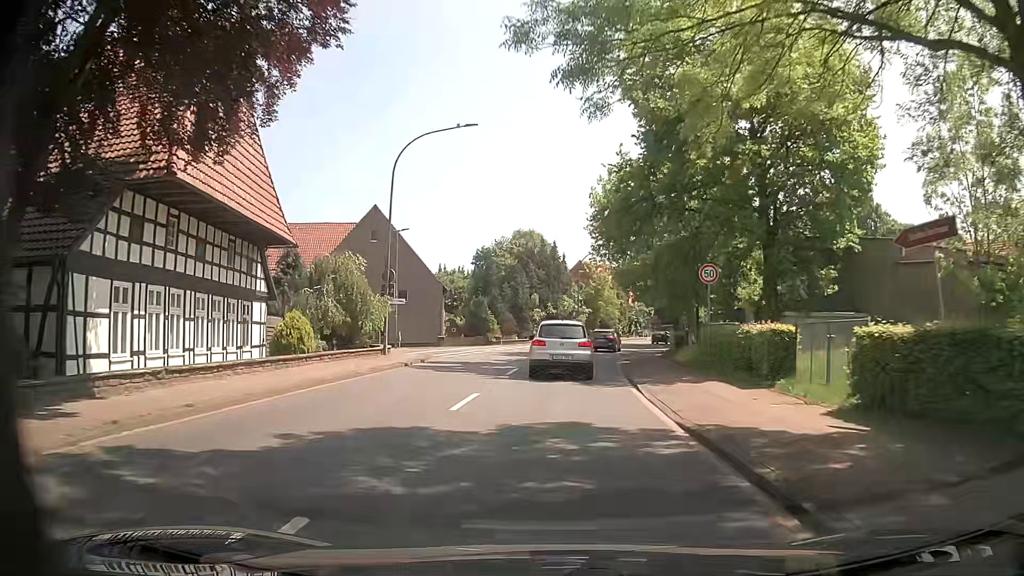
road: primary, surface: asphalt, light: Day
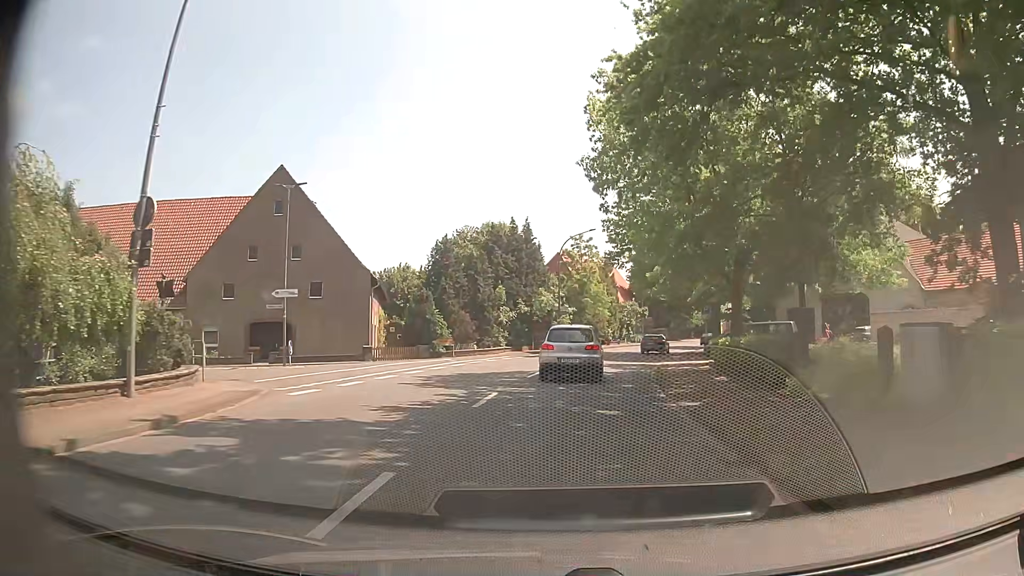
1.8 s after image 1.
(+0.2, +17.0) m; +2°
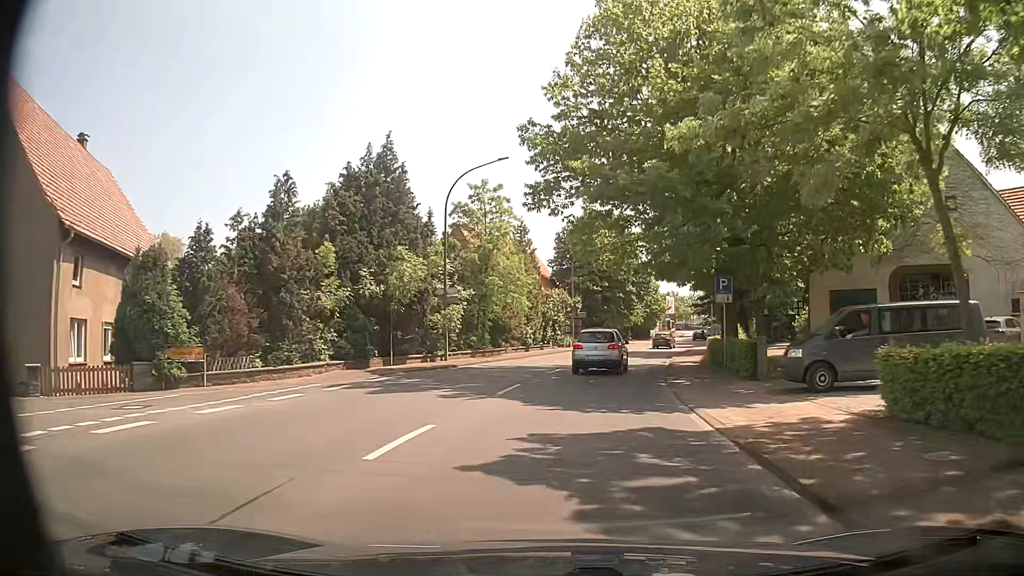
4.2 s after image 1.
(+1.6, +23.3) m; +8°
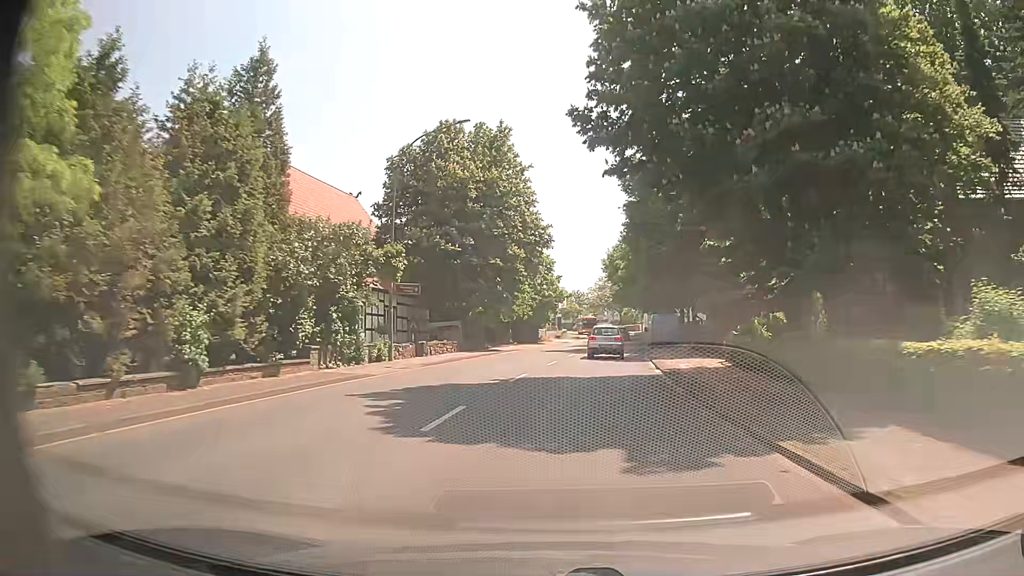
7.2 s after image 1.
(+3.2, +34.1) m; +10°
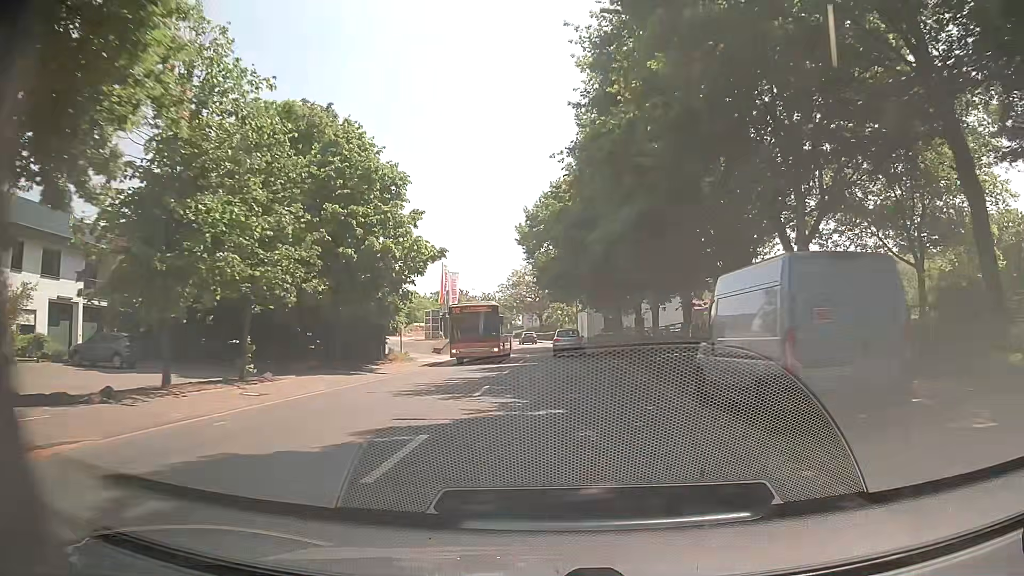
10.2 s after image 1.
(+3.2, +39.2) m; +7°
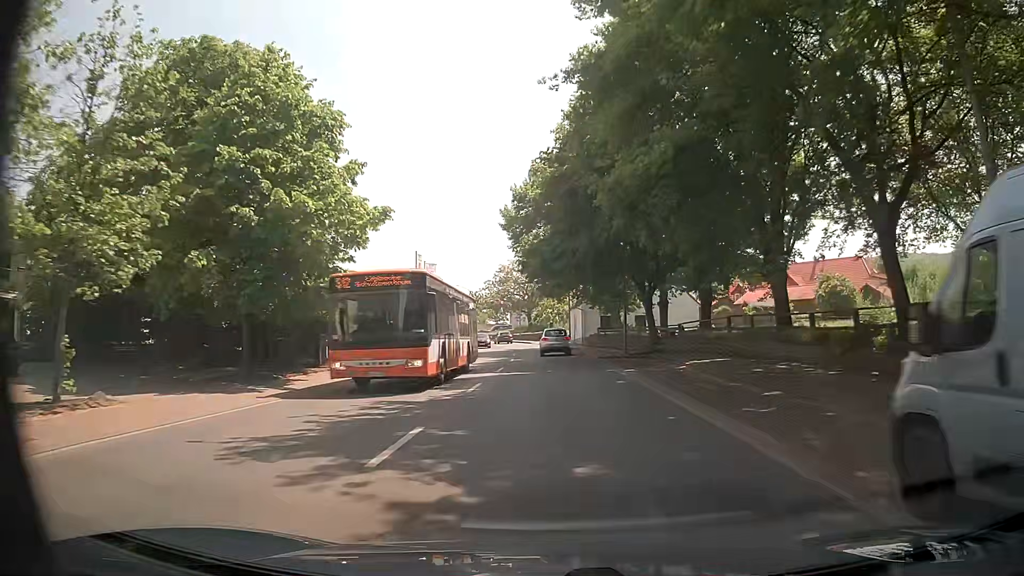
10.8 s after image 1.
(+0.1, +8.3) m; +1°
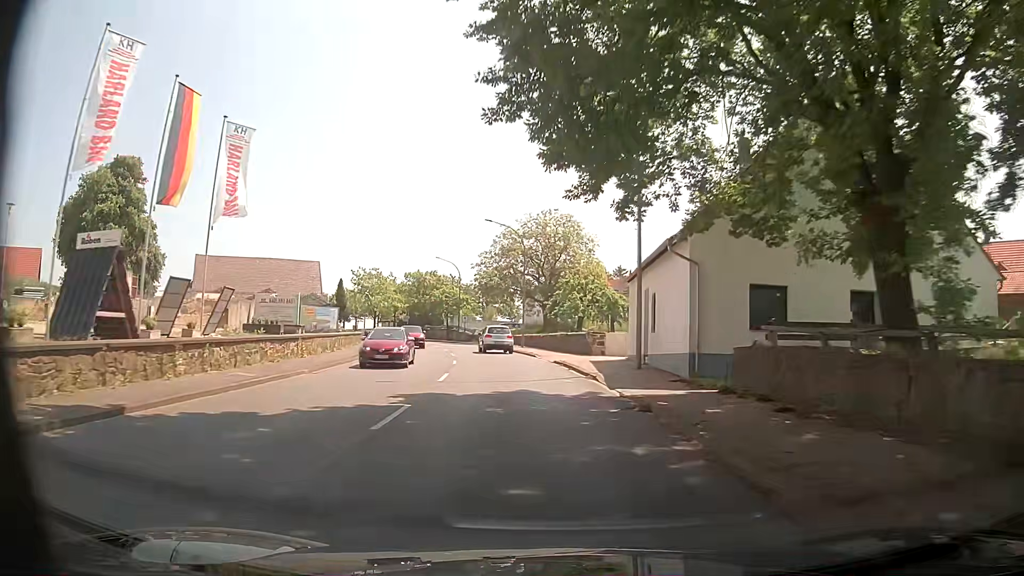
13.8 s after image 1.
(+0.1, +43.4) m; -2°
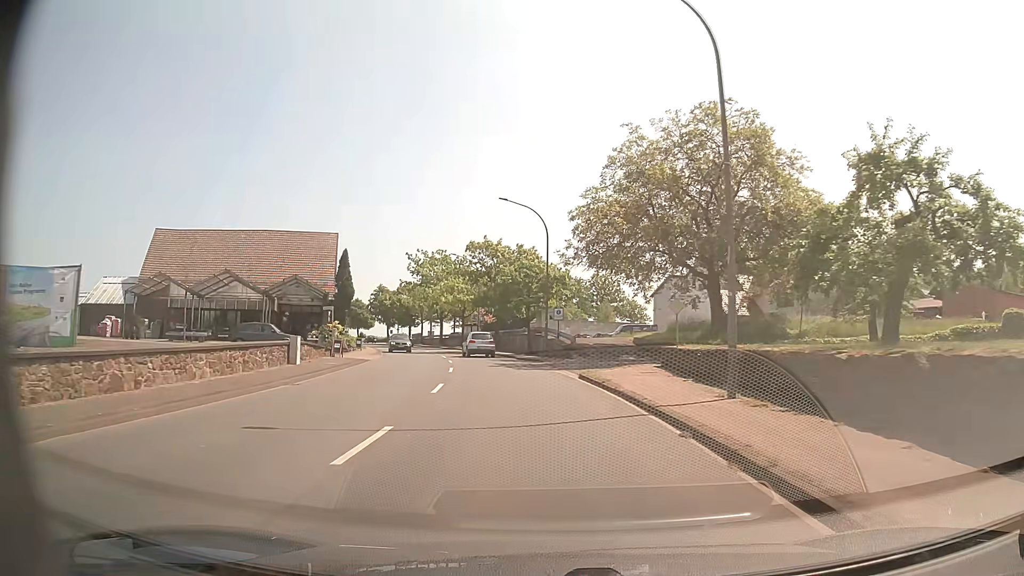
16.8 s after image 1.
(-2.9, +38.0) m; -10°
(0, +10) (-1, +20) (-2, +30) (-4, +40) (-6, +50) (-8, +59) (-11, +69) (-14, +78) (-17, +88) (-21, +97) m
